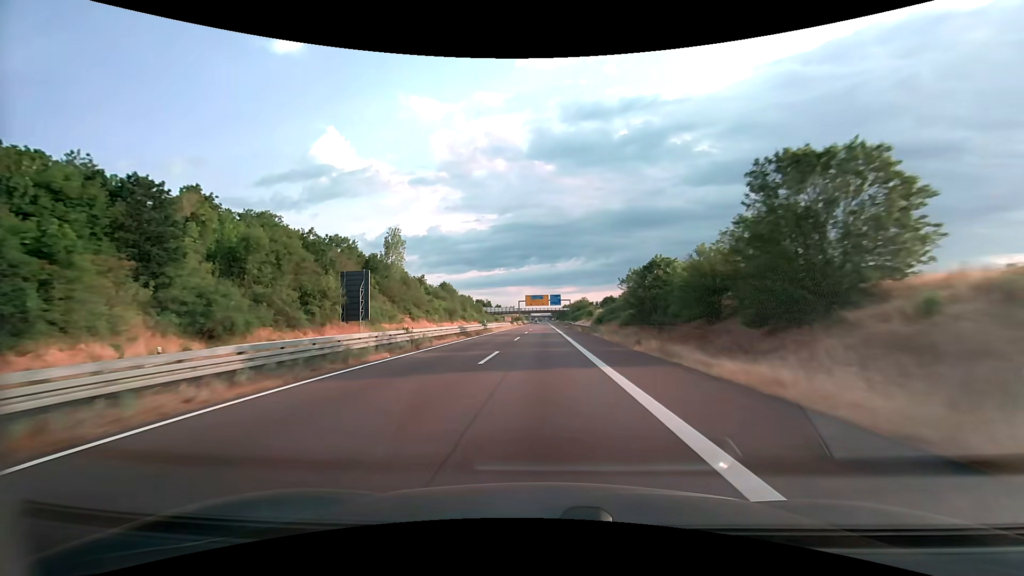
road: trunk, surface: asphalt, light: Day
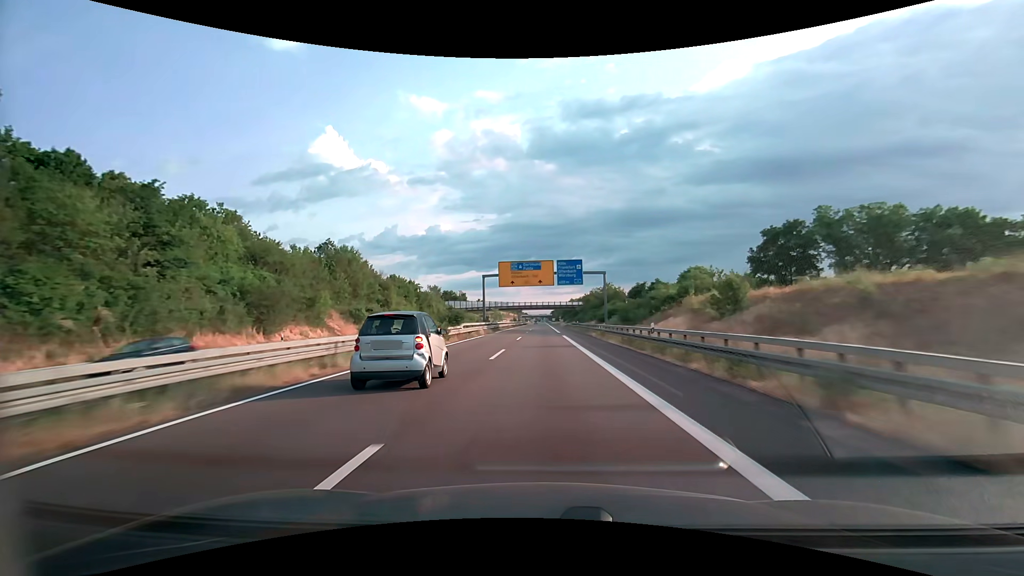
(+0.1, +87.9) m; 0°
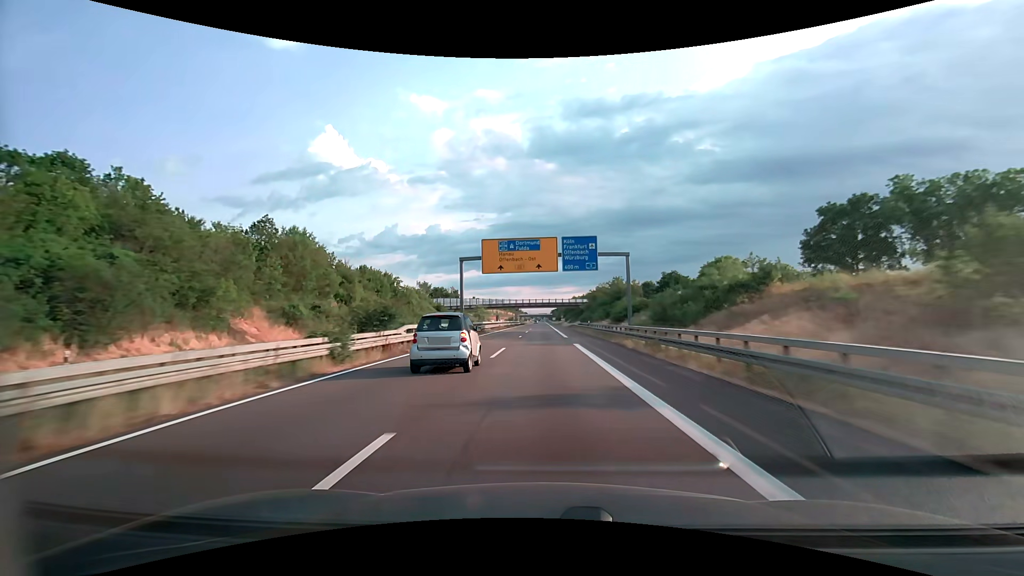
(0.0, +17.5) m; 0°
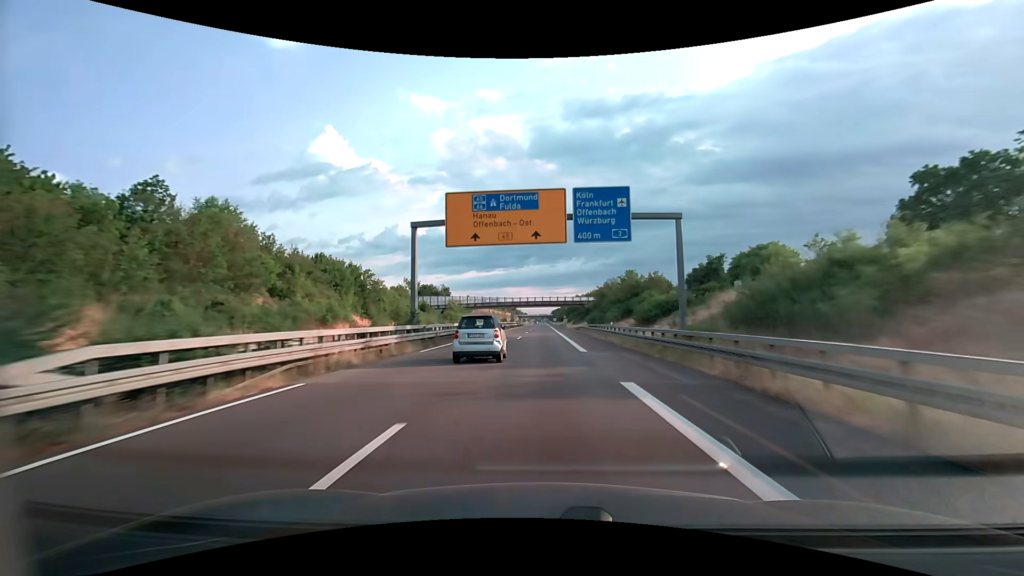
(0.0, +17.4) m; 0°
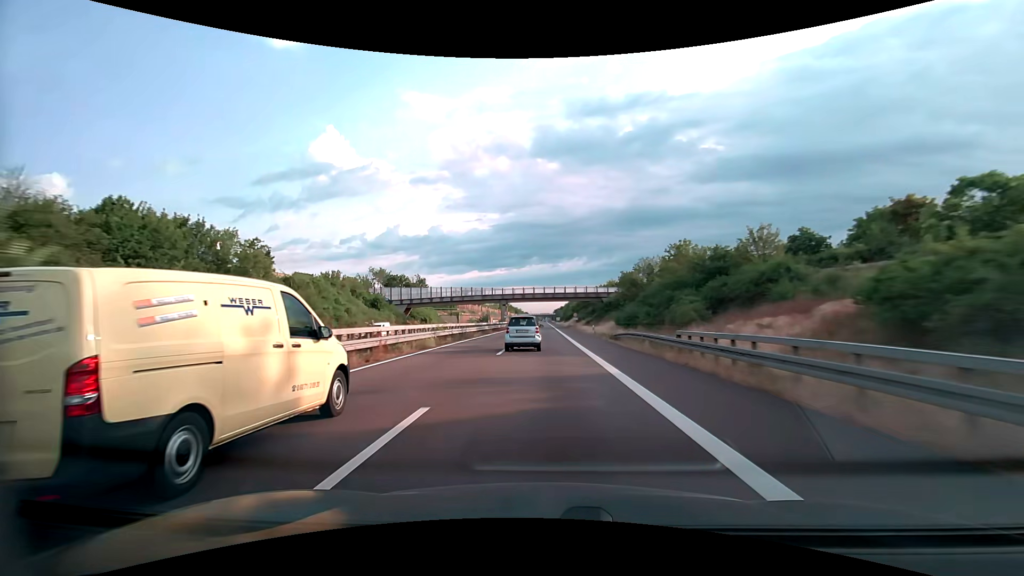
(0.0, +34.9) m; 0°
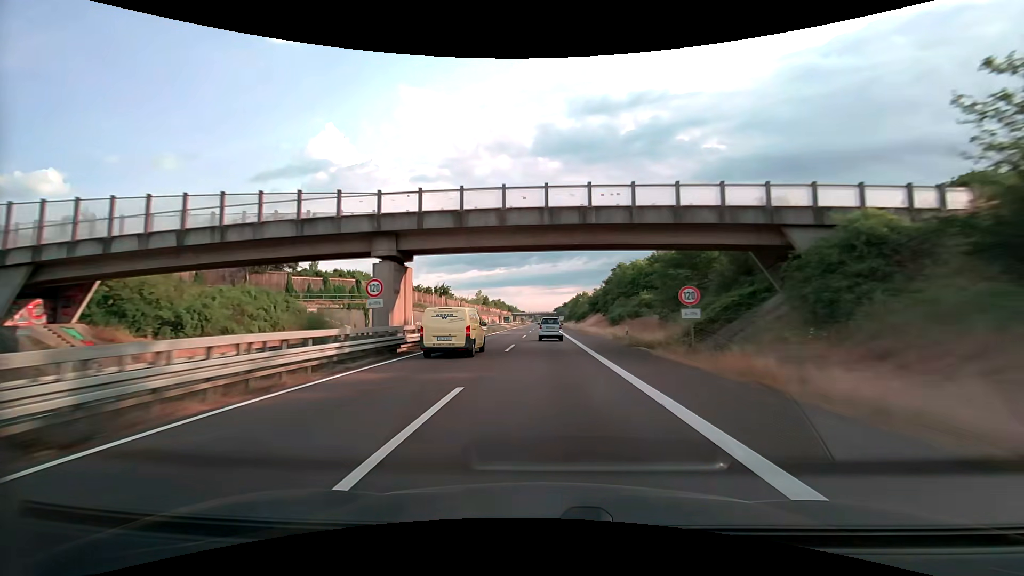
(-0.3, +69.8) m; 0°
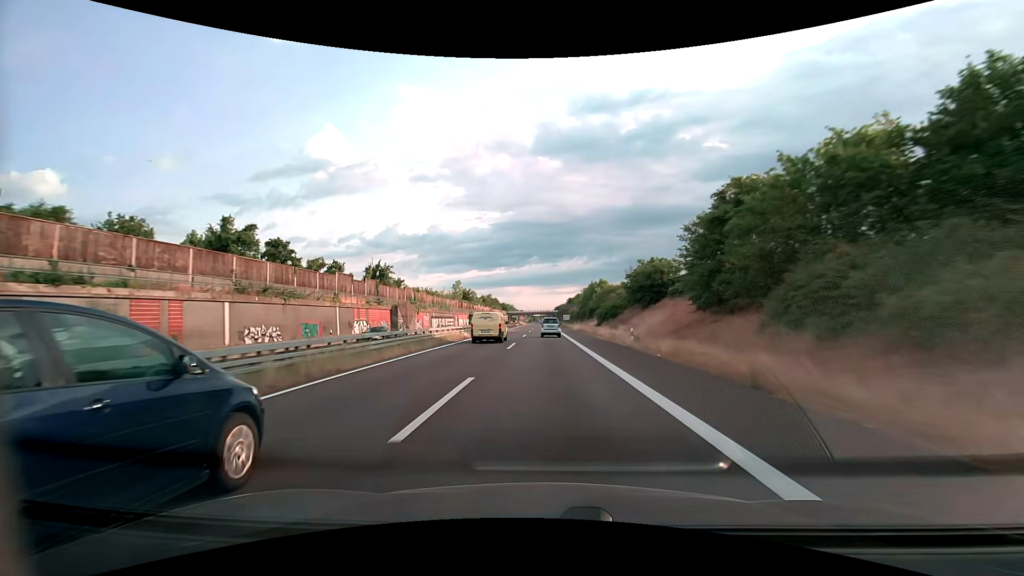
(+0.1, +52.3) m; 0°
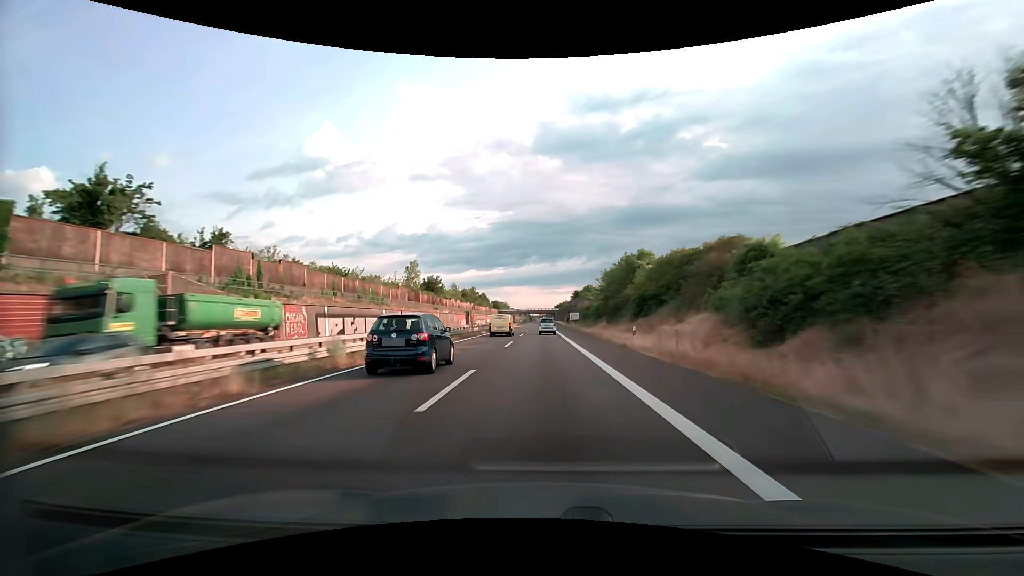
(+0.1, +52.3) m; 0°
(0, +10) (0, +20) (0, +30) (0, +40) (0, +50) (0, +60) (0, +70) (0, +80) (0, +90) (0, +100) m
